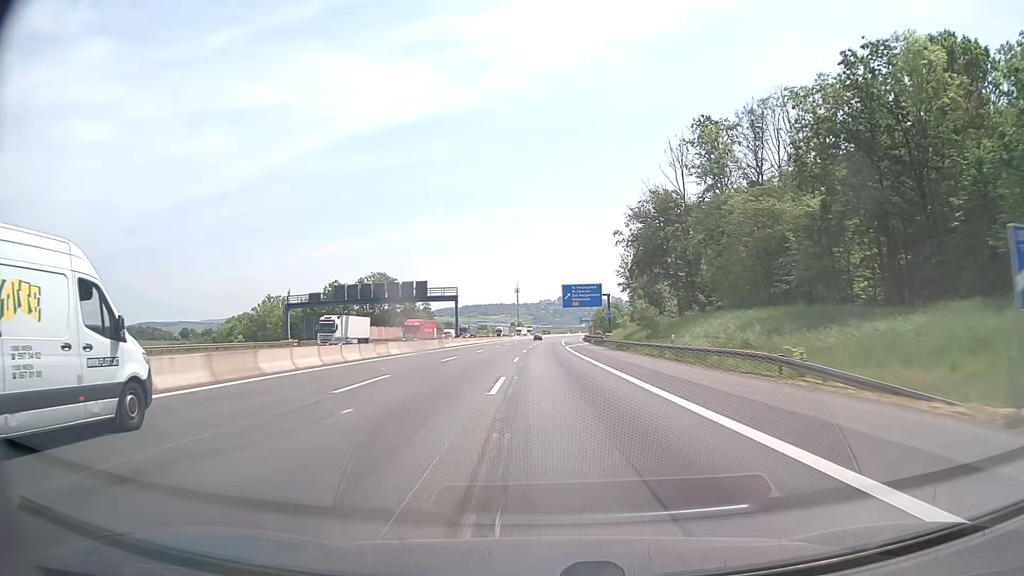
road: motorway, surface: asphalt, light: Day
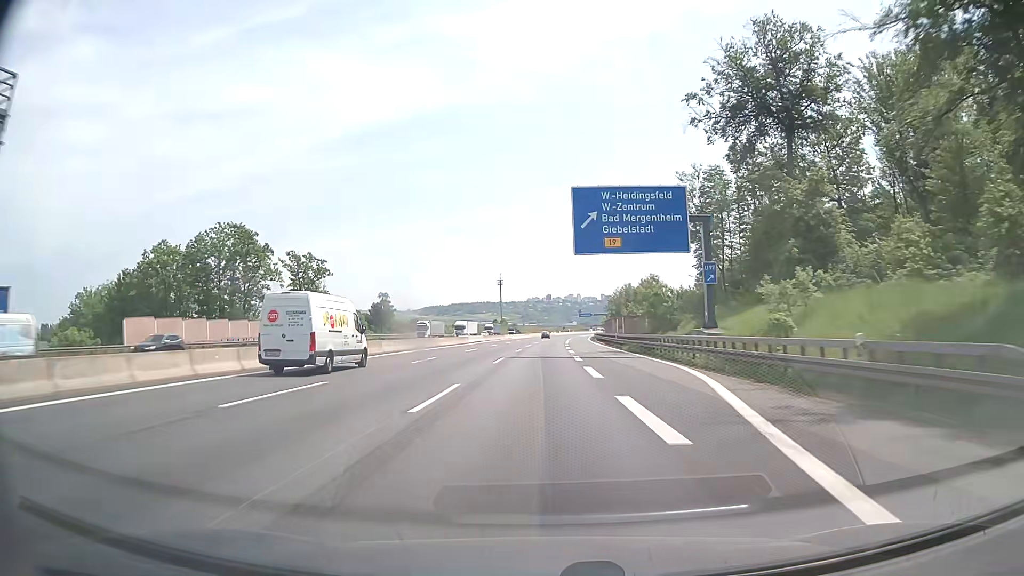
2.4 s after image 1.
(+0.8, +76.2) m; +1°
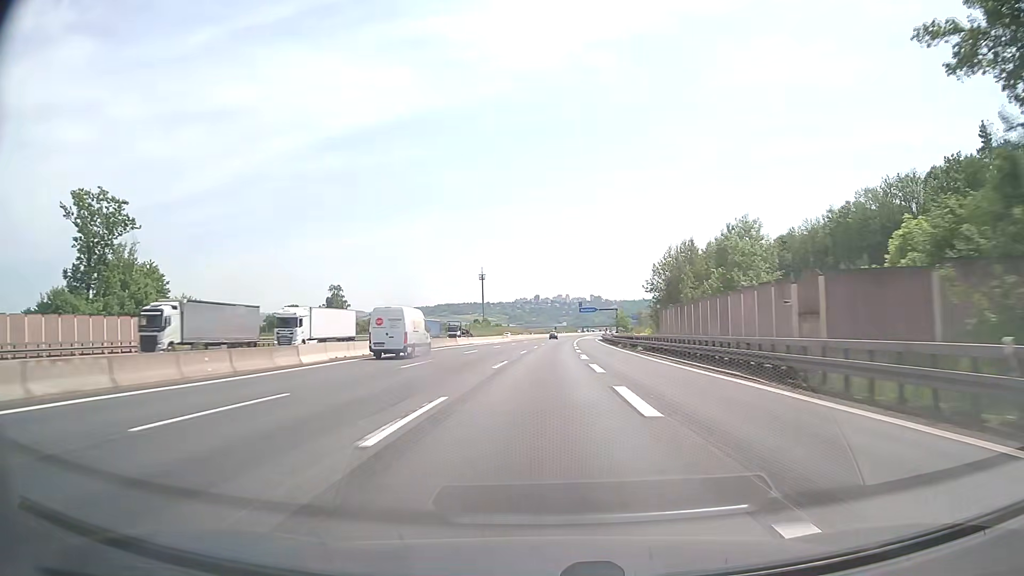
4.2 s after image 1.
(+0.4, +57.1) m; +1°
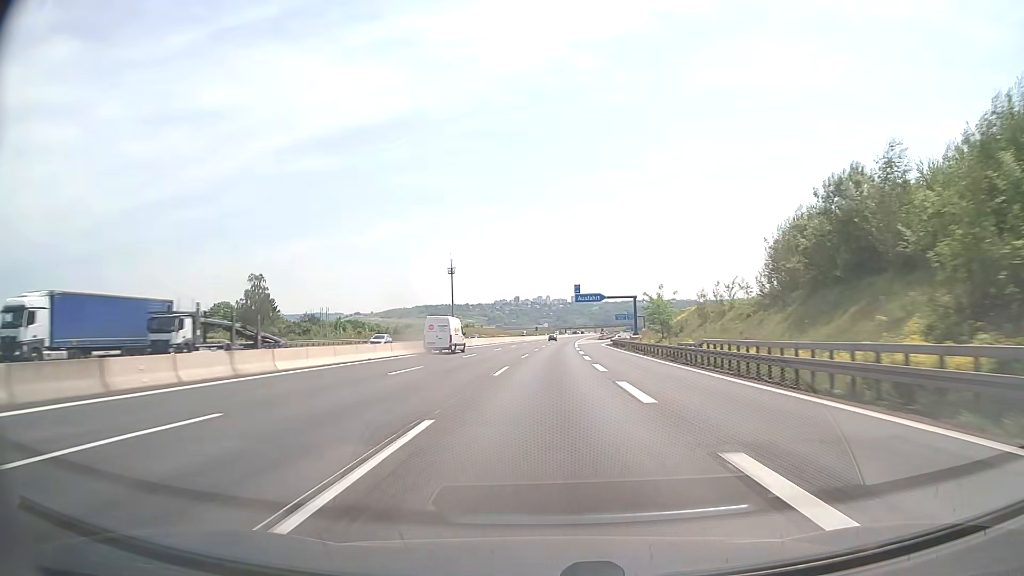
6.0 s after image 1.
(+0.9, +57.1) m; +2°
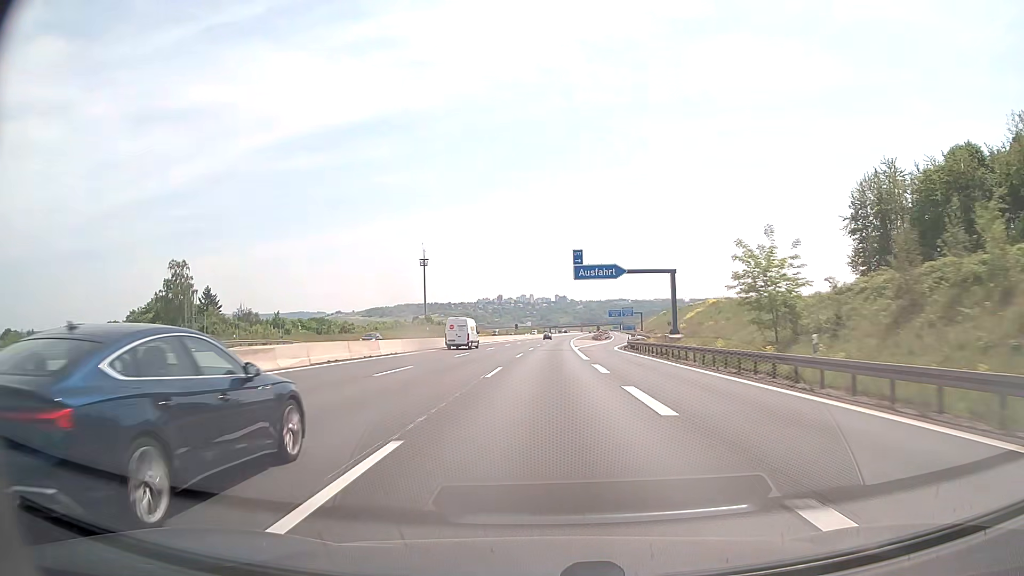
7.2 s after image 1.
(+0.5, +38.0) m; +1°
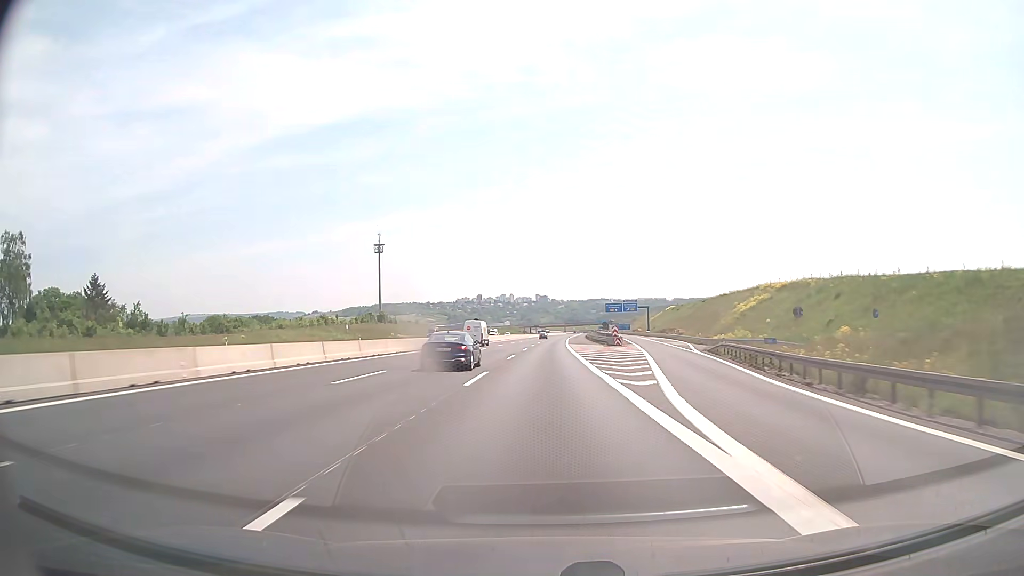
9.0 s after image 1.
(+0.9, +57.0) m; +2°
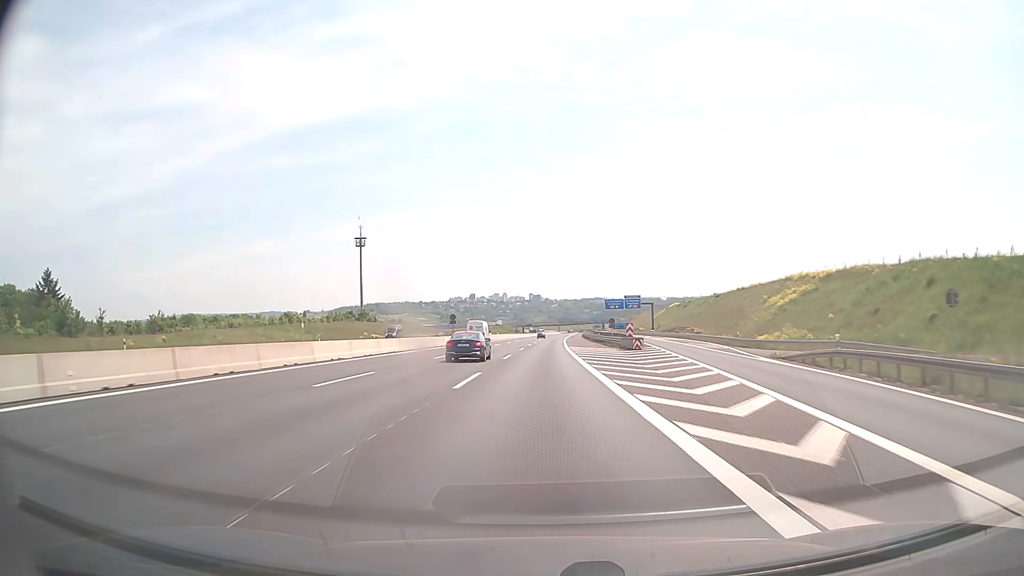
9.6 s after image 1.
(+0.1, +19.0) m; +1°
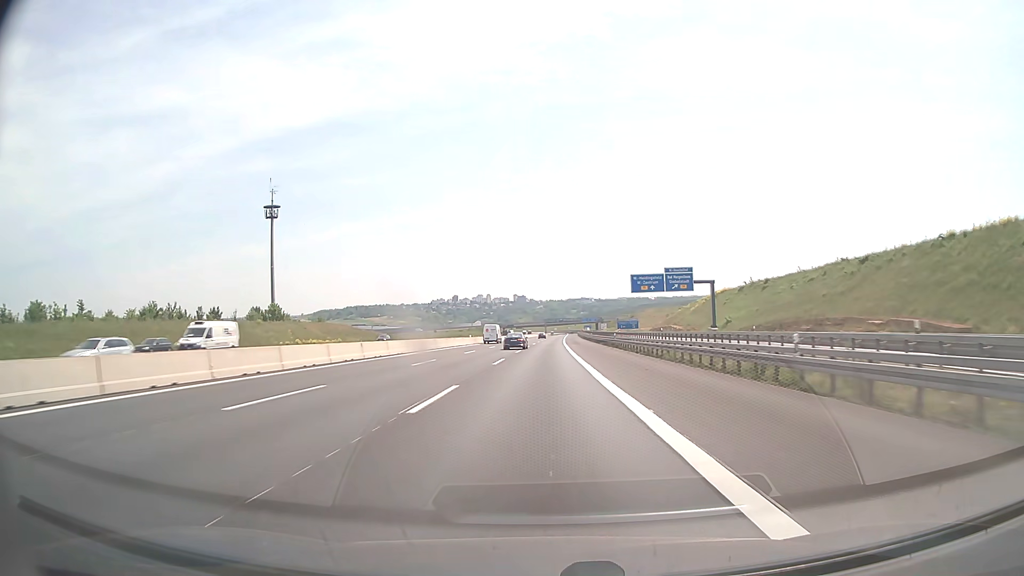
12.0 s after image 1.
(+0.8, +76.1) m; +1°
(0, +10) (0, +20) (0, +30) (0, +40) (0, +50) (+1, +60) (+1, +70) (+1, +80) (+1, +90) (+1, +100) m
